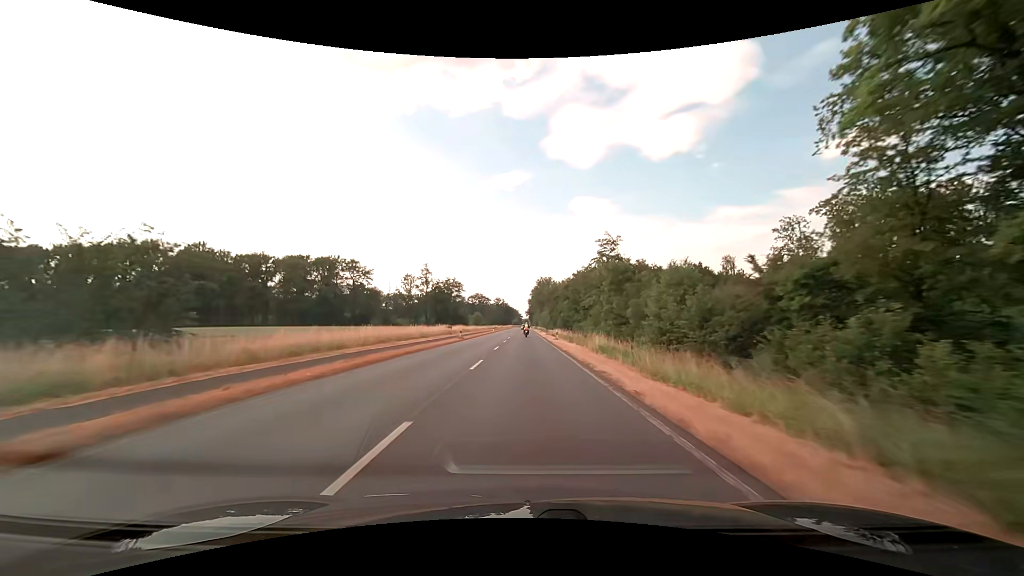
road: primary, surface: asphalt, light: Day
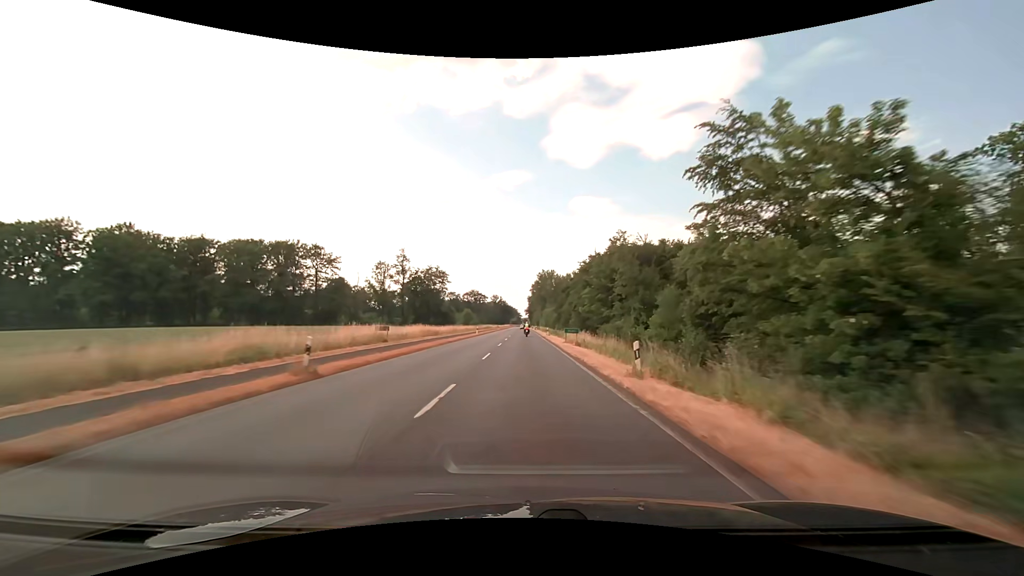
(+0.1, +31.7) m; 0°
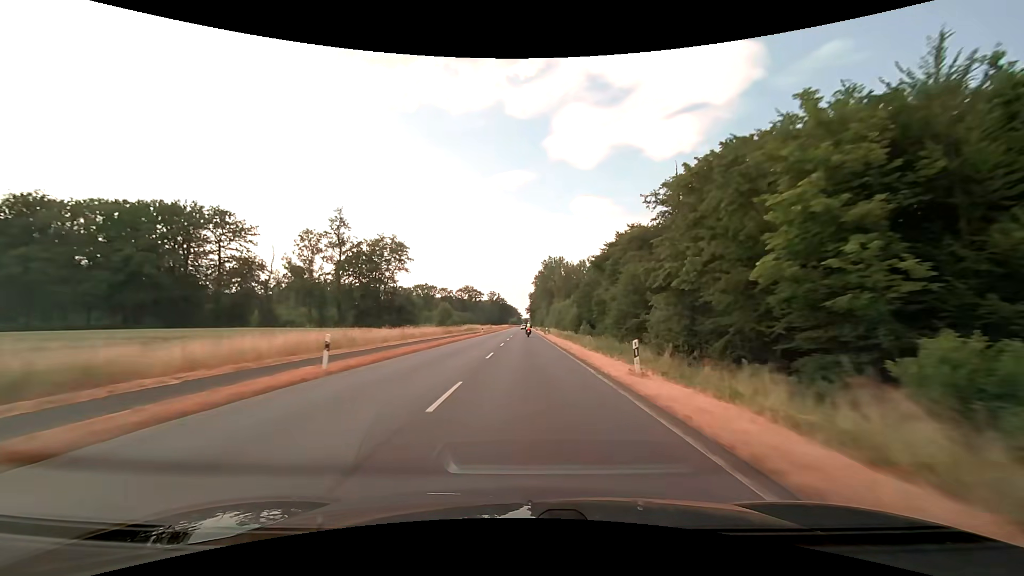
(-0.1, +47.4) m; 0°
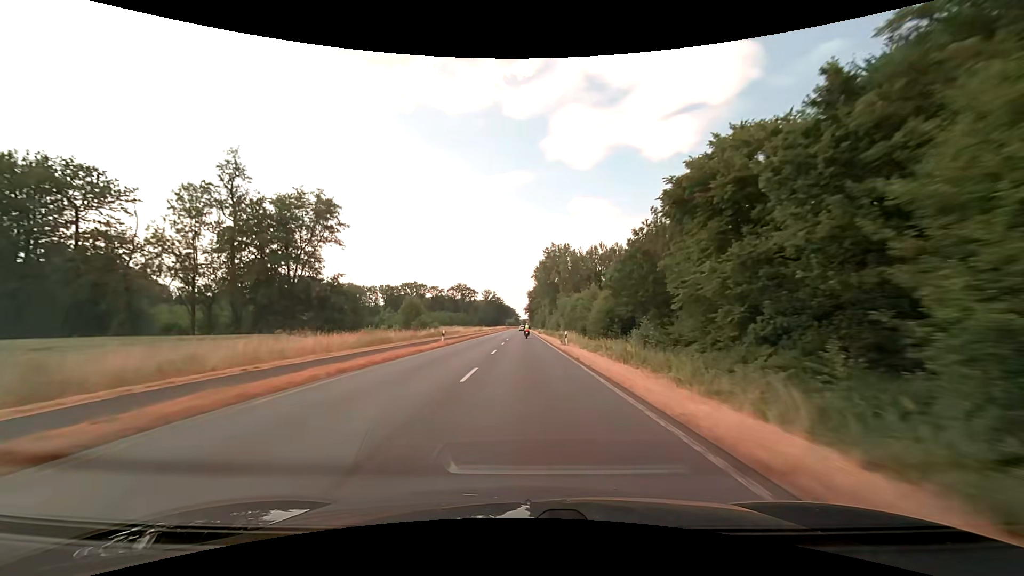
(+0.1, +31.6) m; 0°
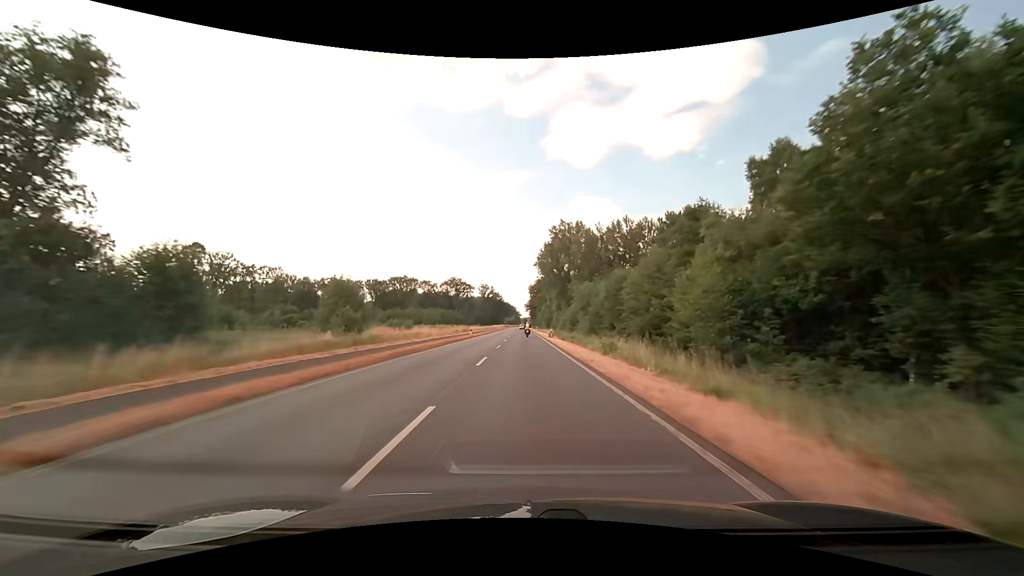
(0.0, +31.6) m; 0°
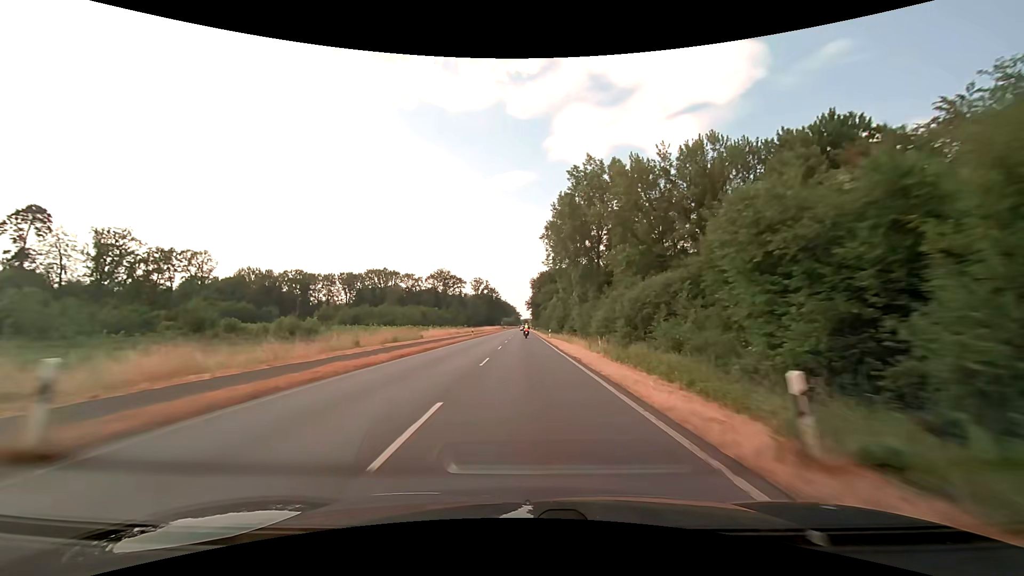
(0.0, +47.4) m; 0°
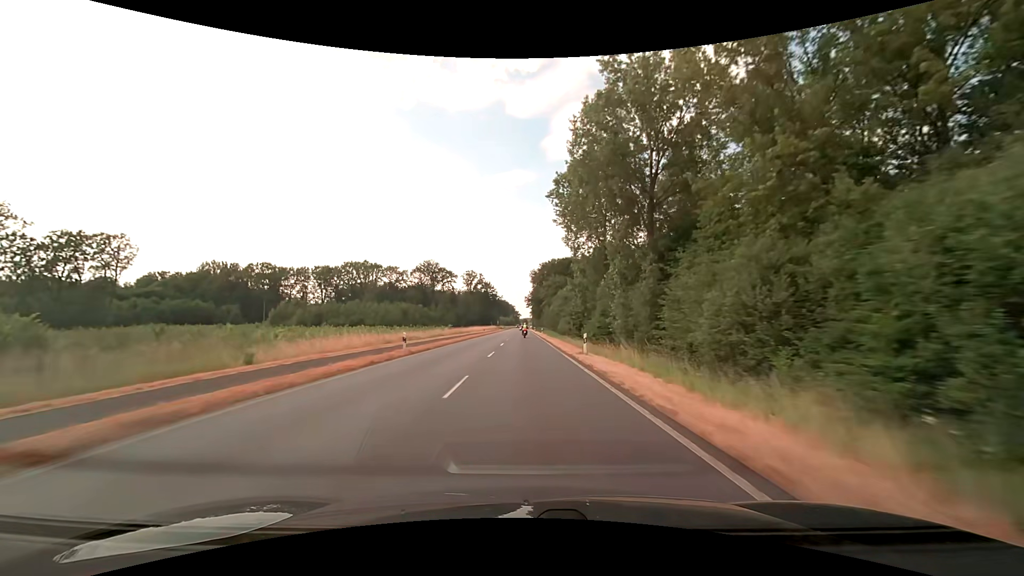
(-0.1, +31.6) m; 0°
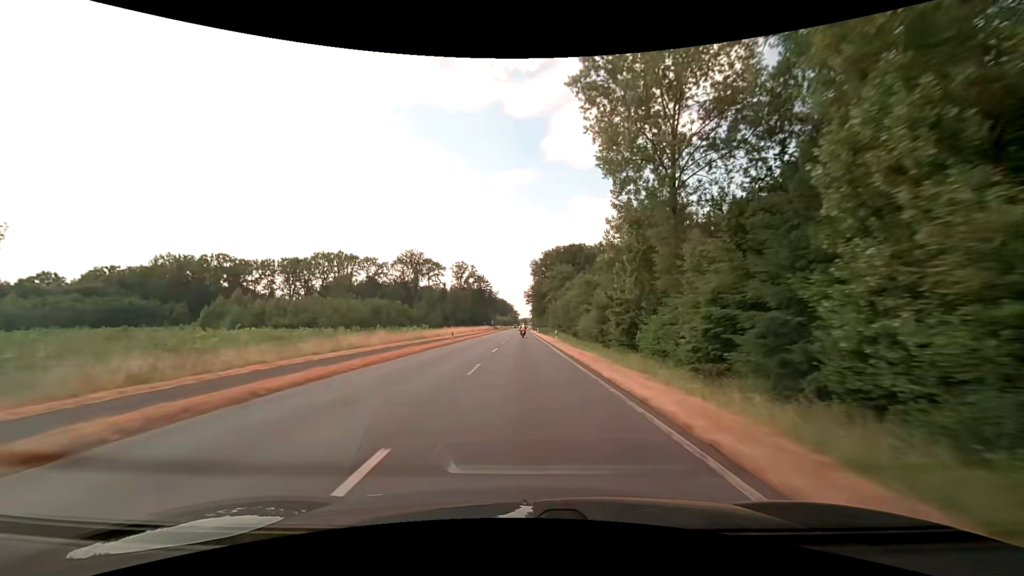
(0.0, +31.6) m; 0°
(0, +10) (0, +20) (0, +30) (0, +40) (0, +50) (0, +60) (0, +70) (0, +80) (0, +90) (0, +100) m
